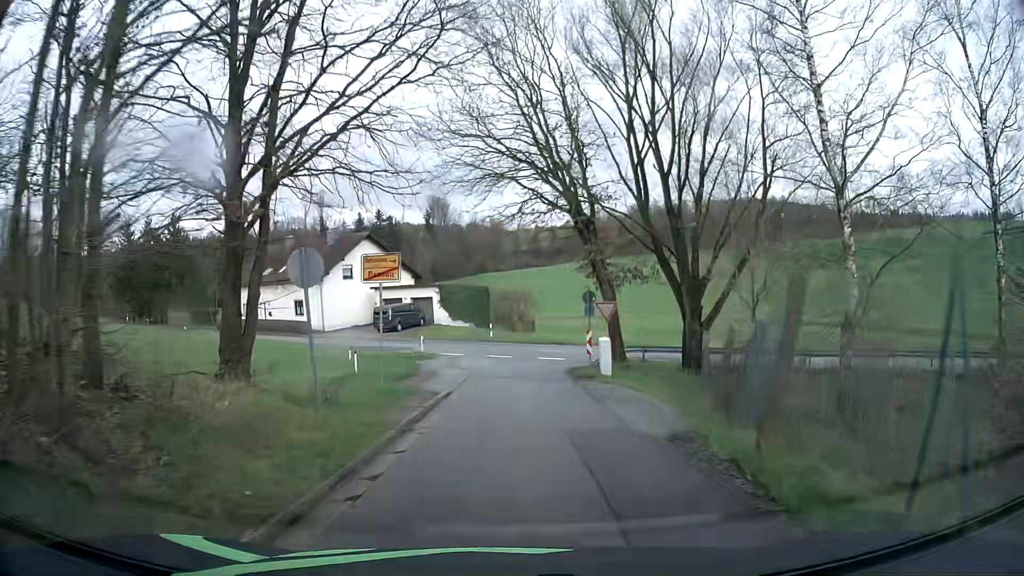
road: unclassified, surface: asphalt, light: Day
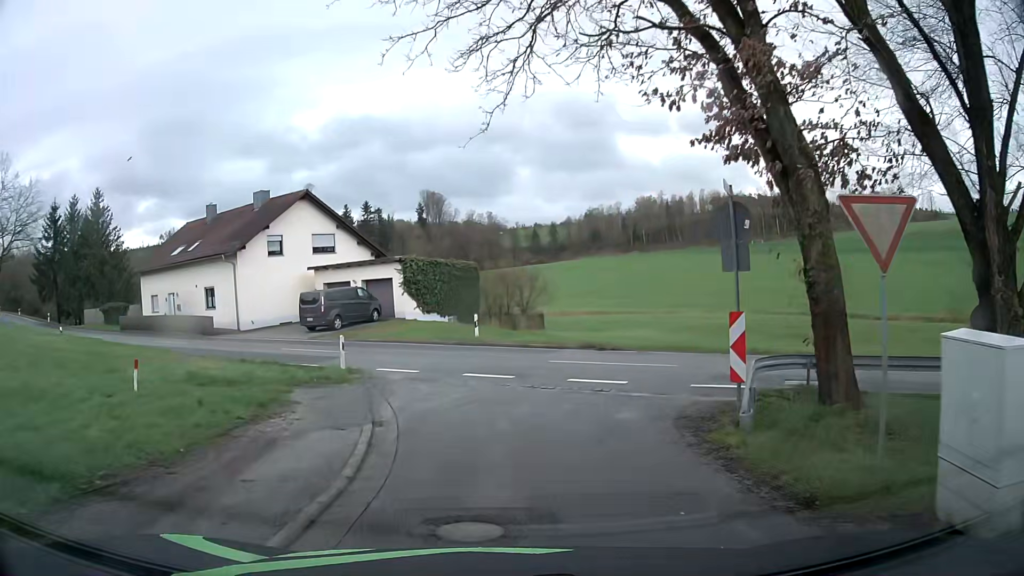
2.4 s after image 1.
(0.0, +18.1) m; 0°
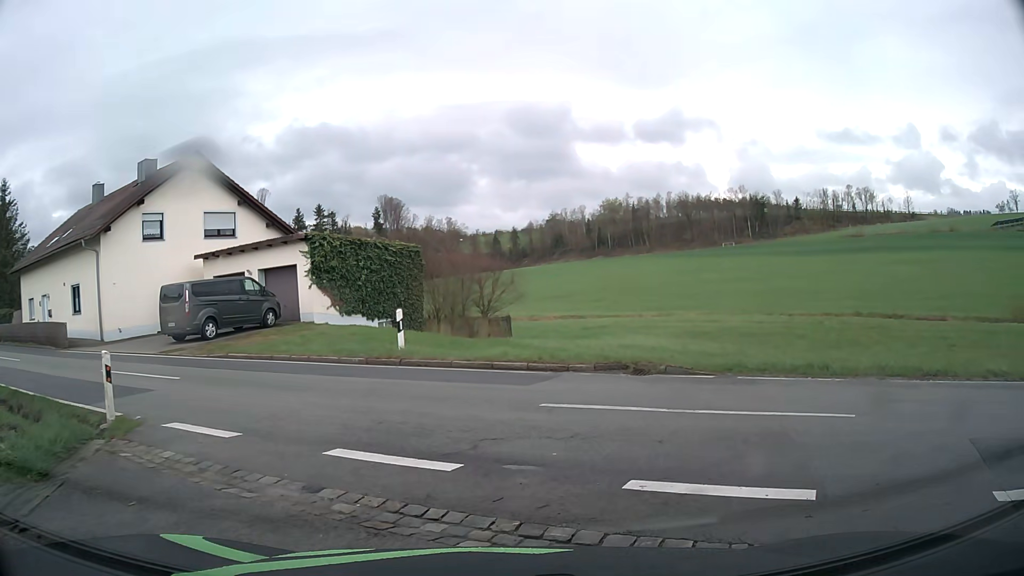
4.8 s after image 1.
(+0.1, +10.9) m; +2°
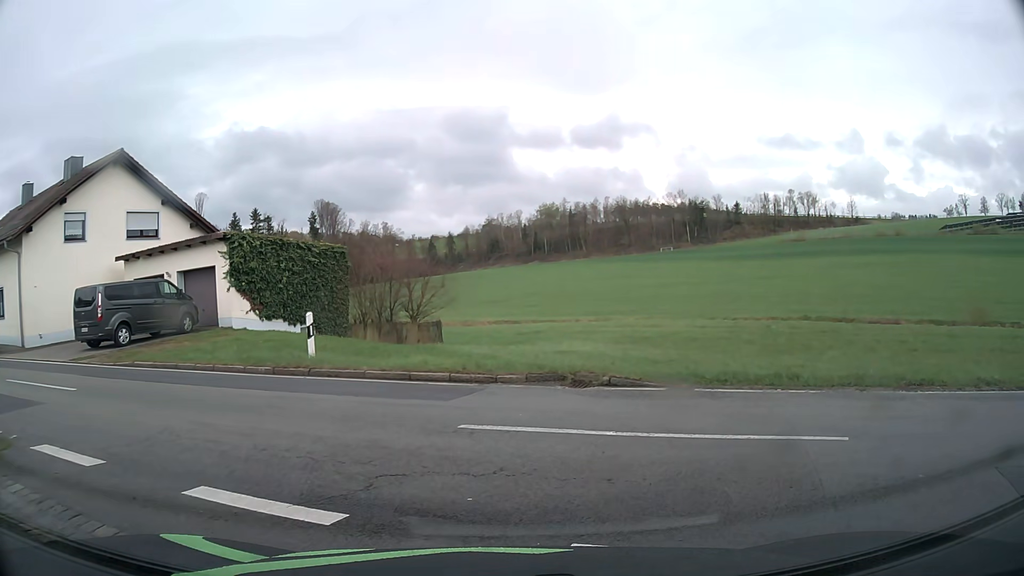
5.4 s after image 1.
(+0.1, +1.5) m; +4°
